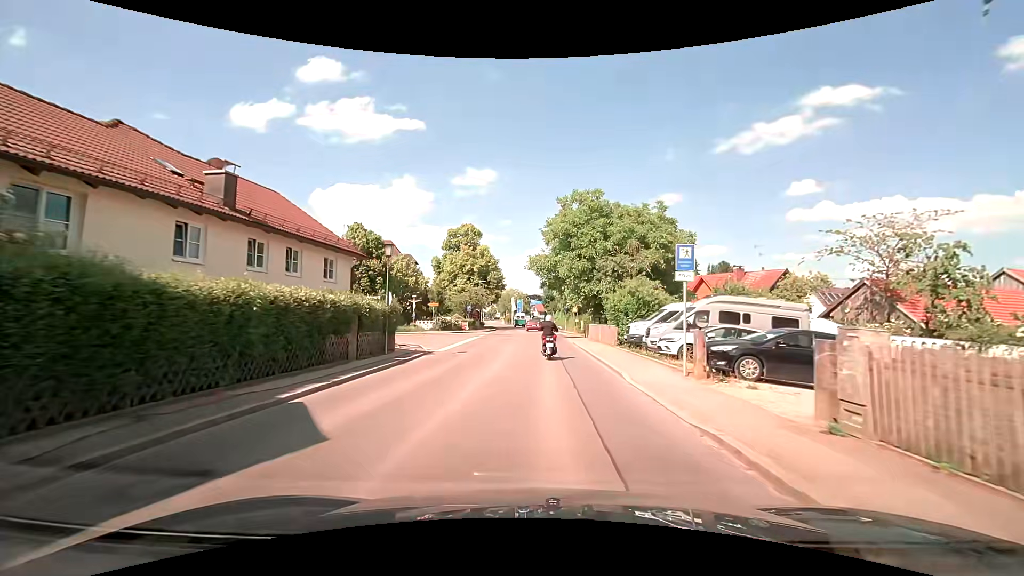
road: secondary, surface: asphalt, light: Day
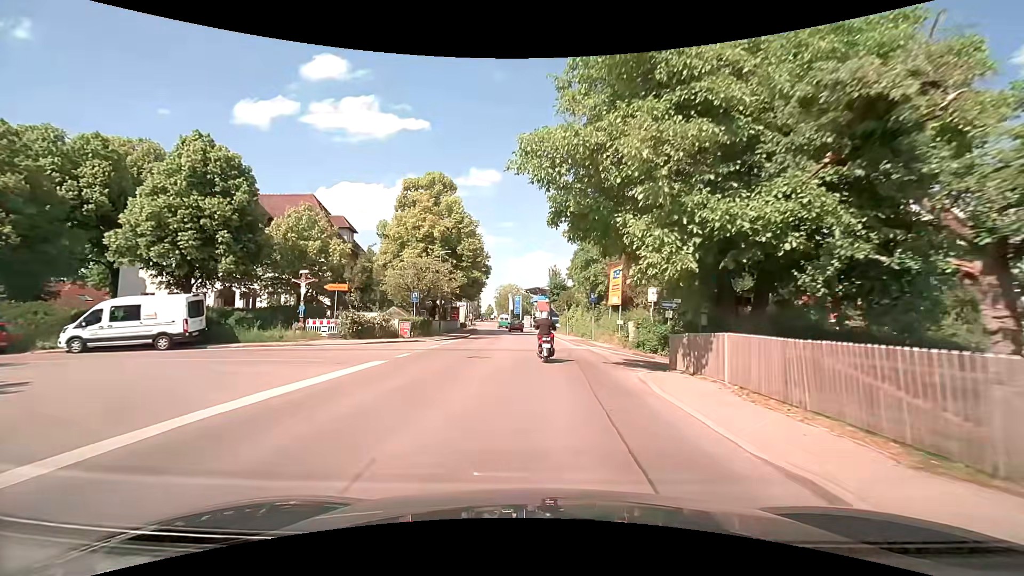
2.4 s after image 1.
(+0.4, +26.8) m; +1°
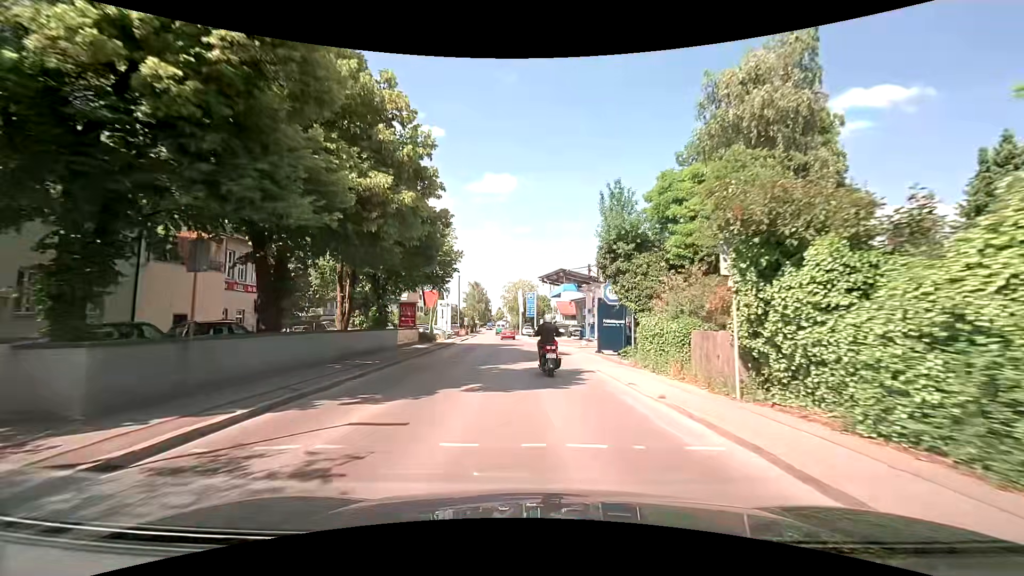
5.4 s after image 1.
(-1.0, +32.4) m; -3°
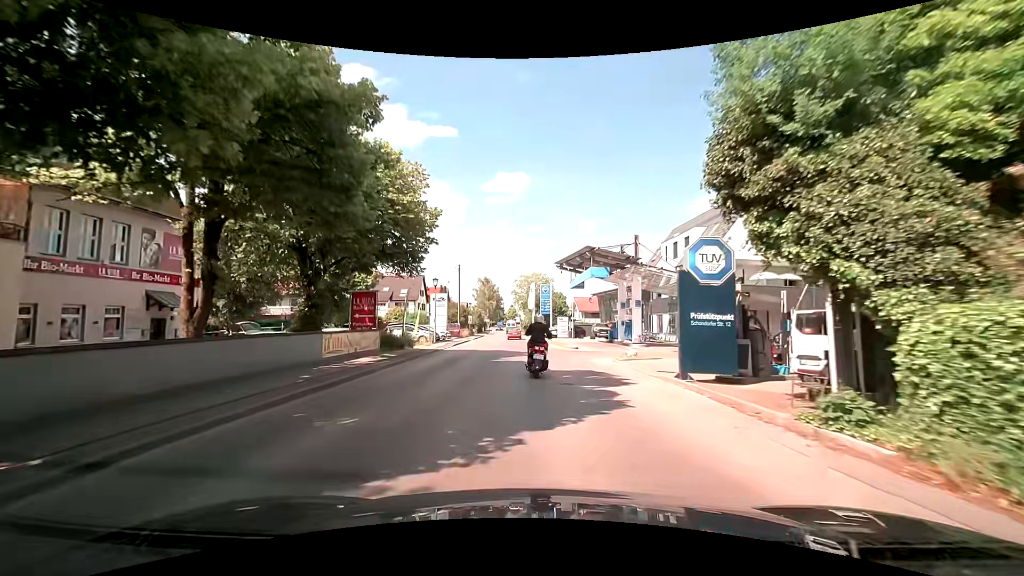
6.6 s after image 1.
(0.0, +12.0) m; -1°
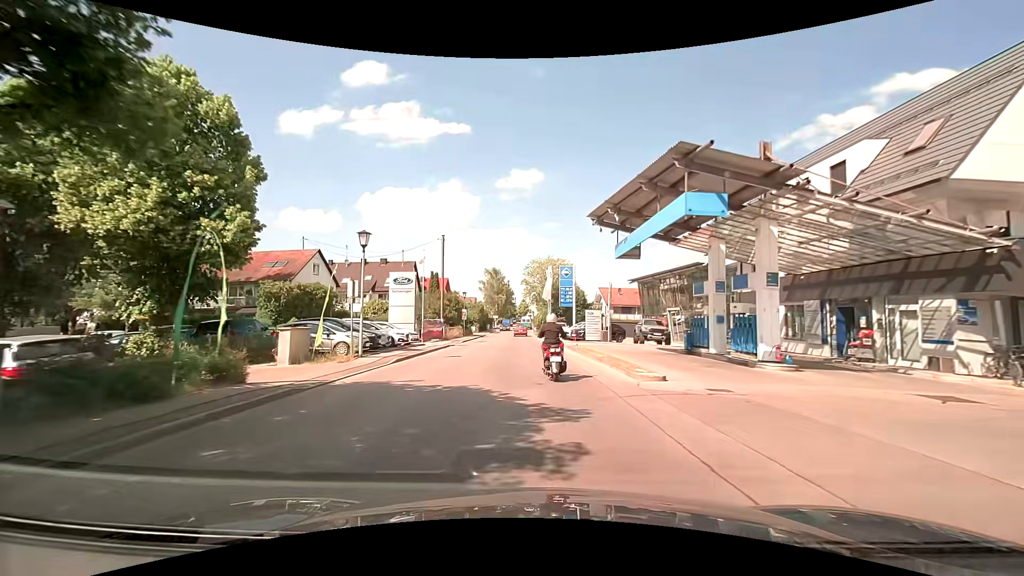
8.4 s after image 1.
(-0.3, +18.3) m; -2°
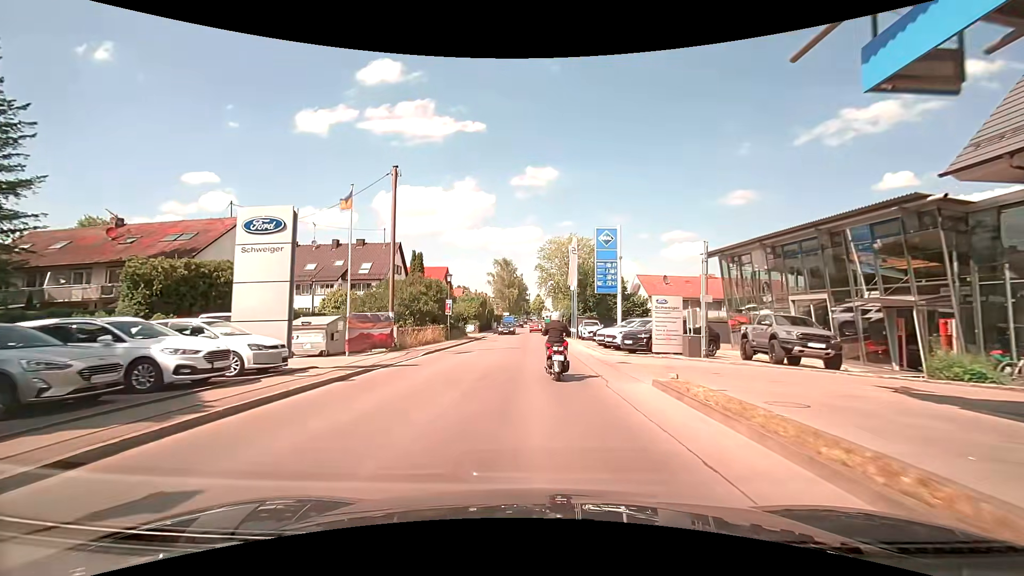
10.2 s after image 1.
(-0.2, +17.8) m; -2°
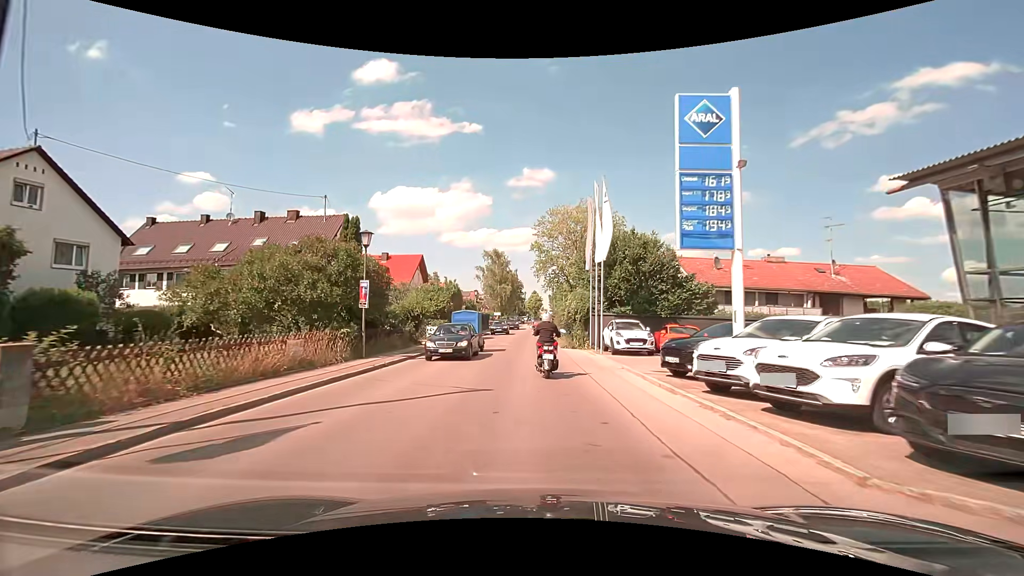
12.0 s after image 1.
(0.0, +17.3) m; 0°
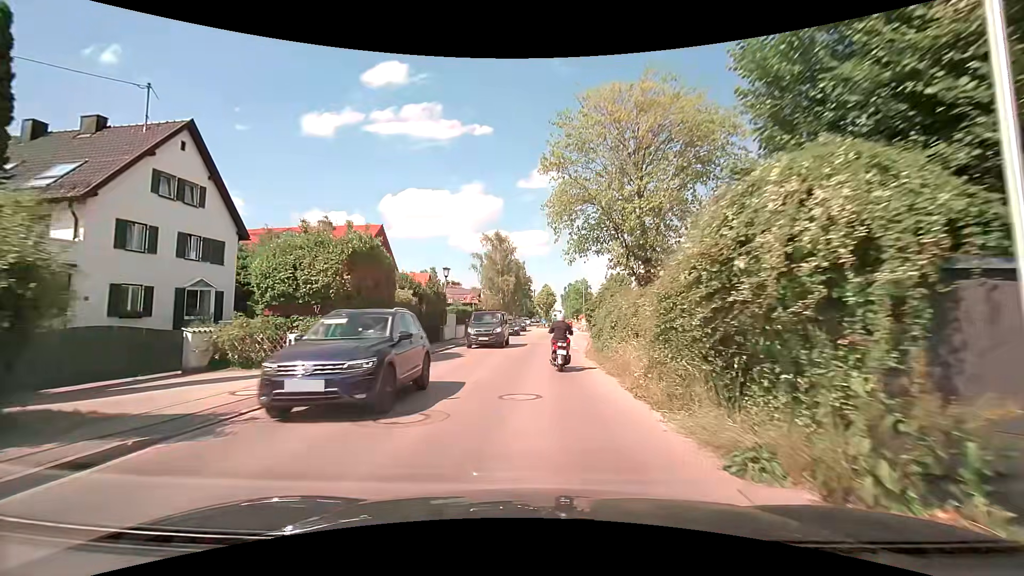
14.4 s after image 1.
(-0.1, +23.3) m; -1°
(0, +10) (0, +20) (+1, +30) (+1, +40) (+2, +50) (+3, +60) (+4, +70) (+4, +80) (+5, +90) (+5, +100) m
